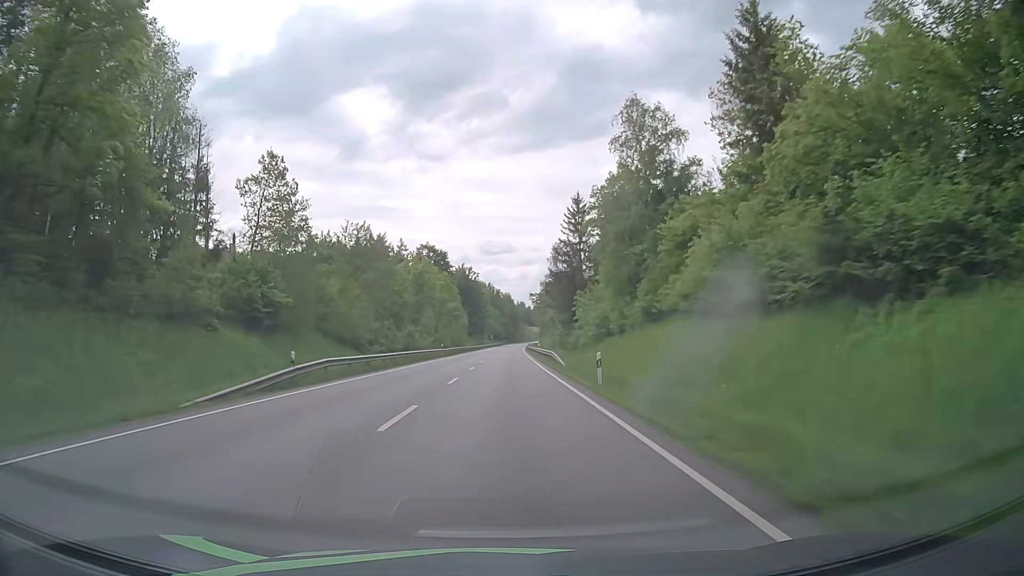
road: primary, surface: asphalt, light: Day
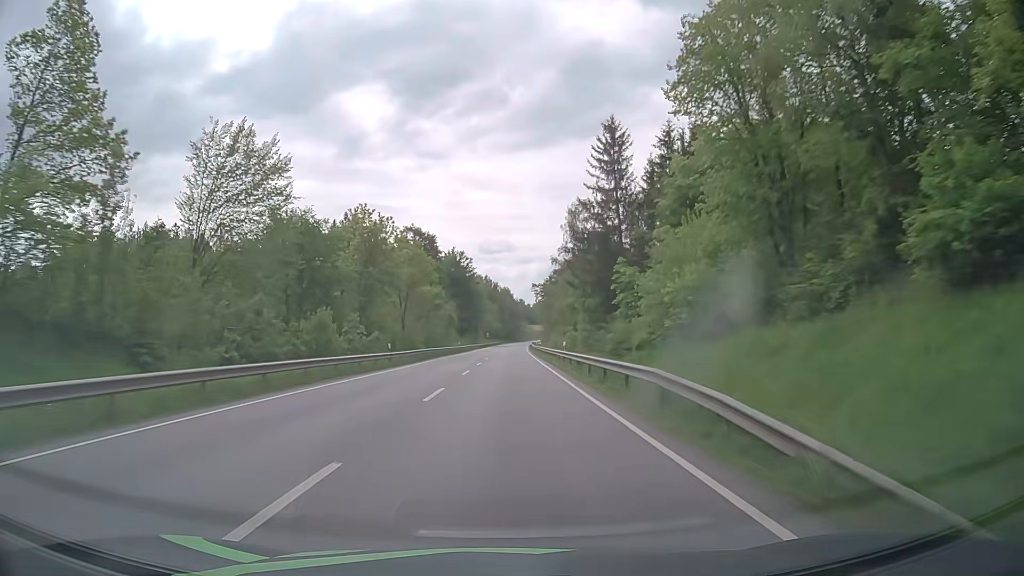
(0.0, +30.9) m; 0°
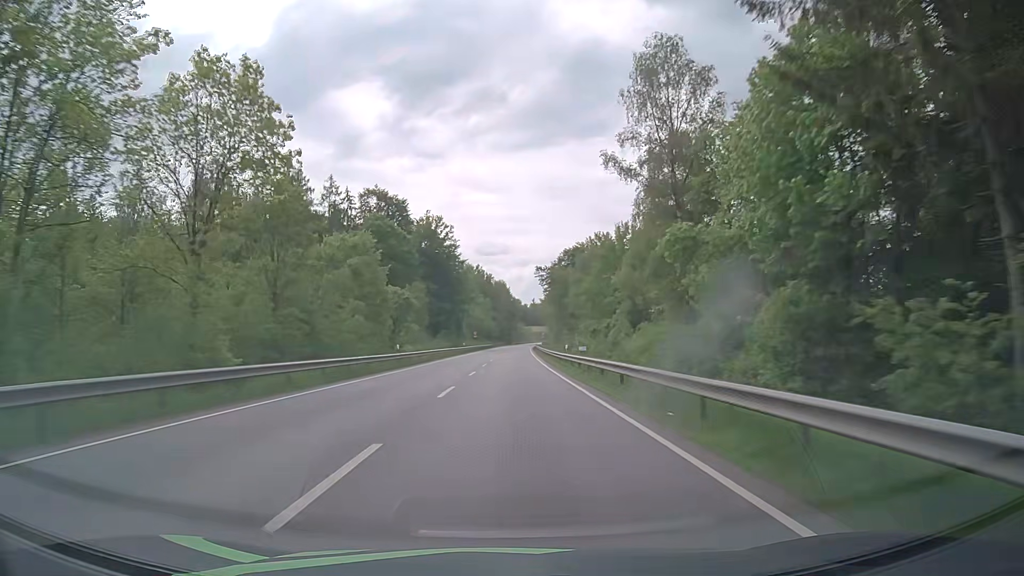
(0.0, +46.5) m; 0°
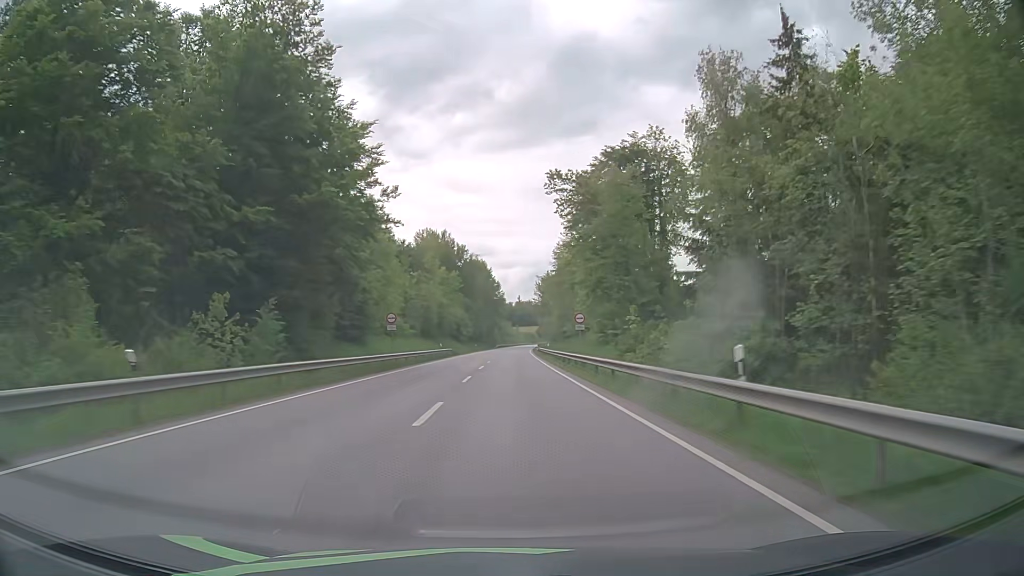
(+0.7, +77.6) m; +1°
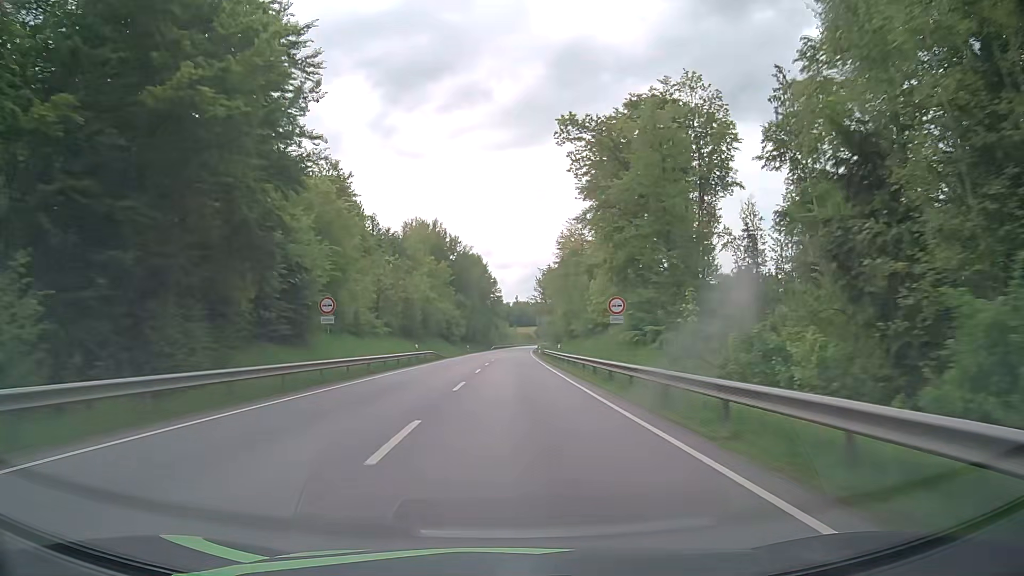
(0.0, +15.5) m; 0°
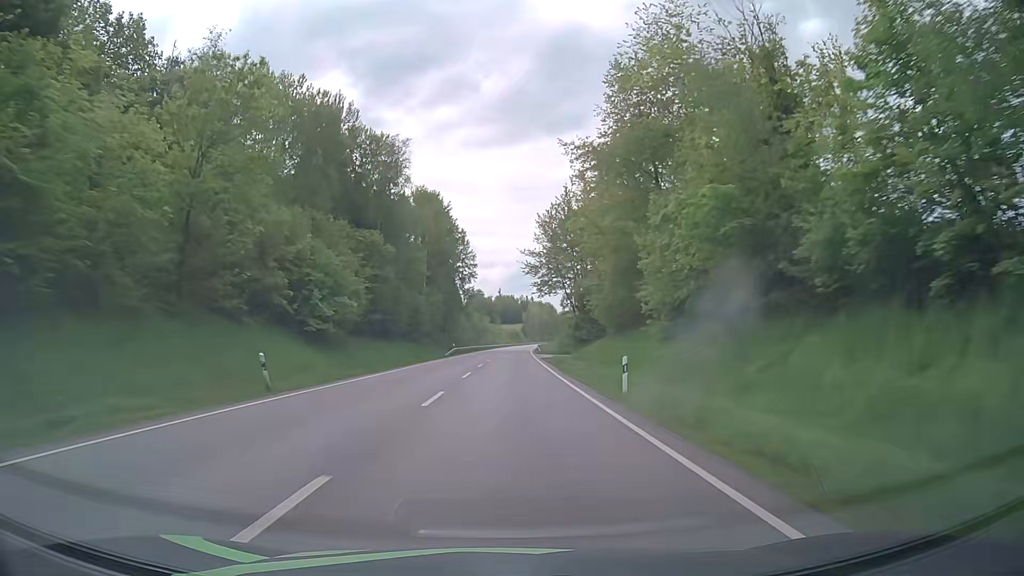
(+0.7, +76.9) m; +1°
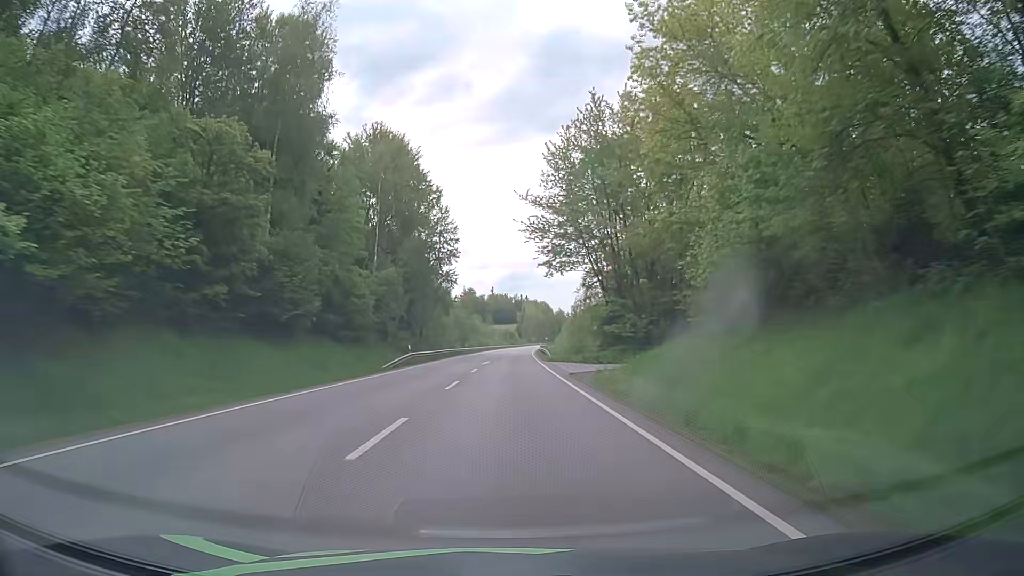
(+0.1, +30.6) m; 0°
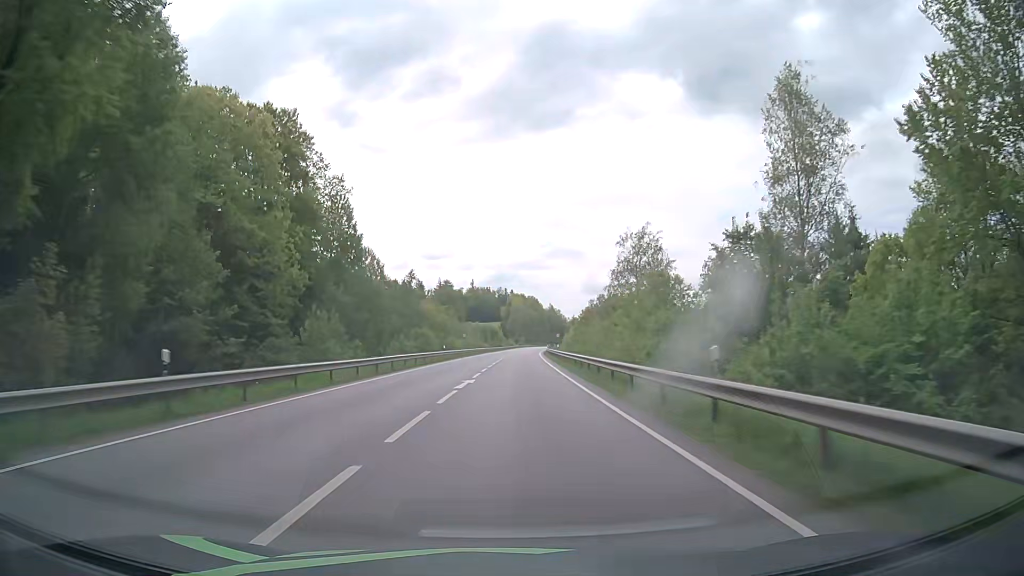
(+1.1, +77.1) m; +2°
(0, +10) (0, +20) (0, +30) (0, +40) (+1, +50) (+1, +60) (+1, +70) (+2, +80) (+2, +90) (+3, +100) m
